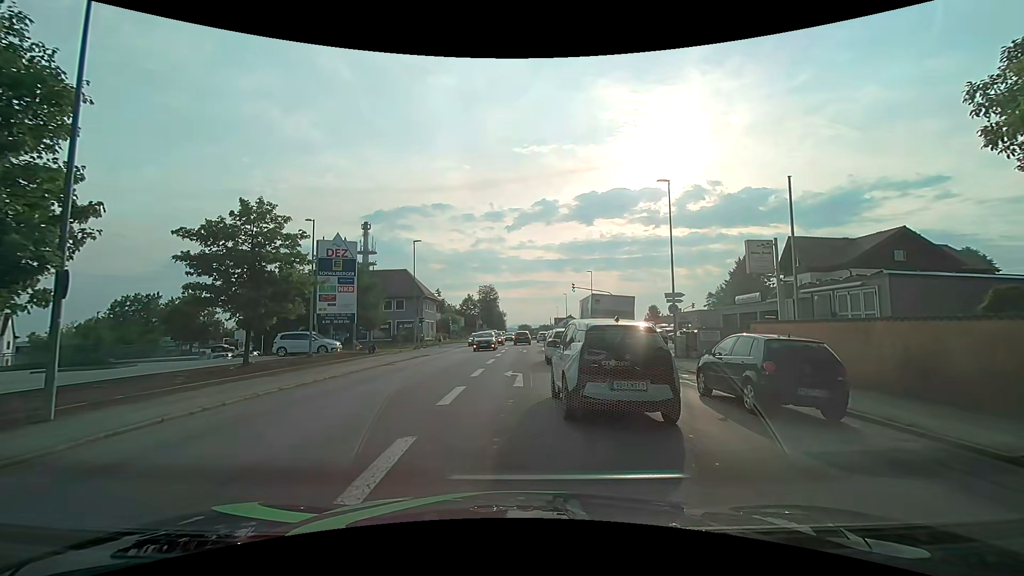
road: tertiary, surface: asphalt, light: Day
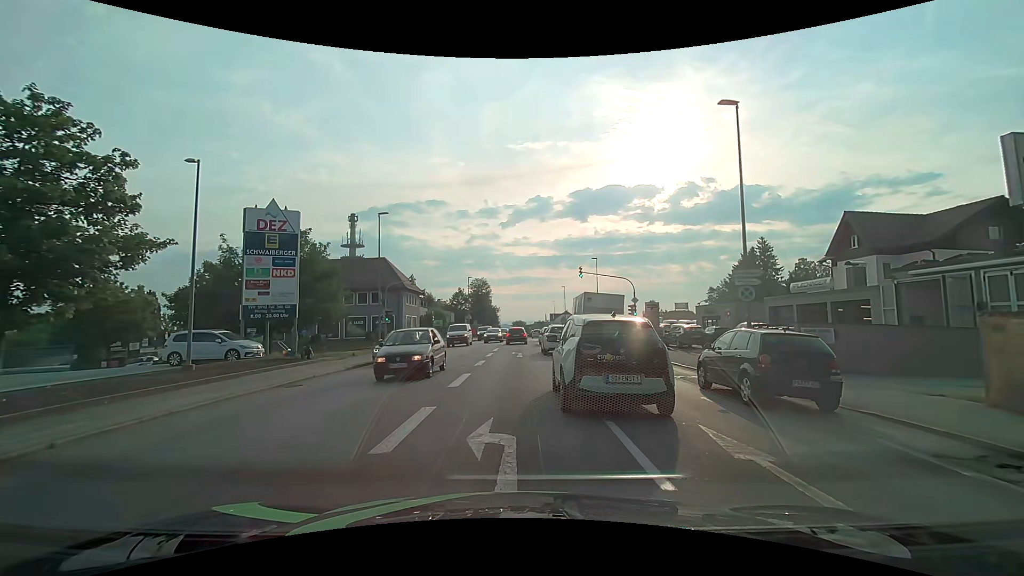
(0.0, +10.0) m; 0°
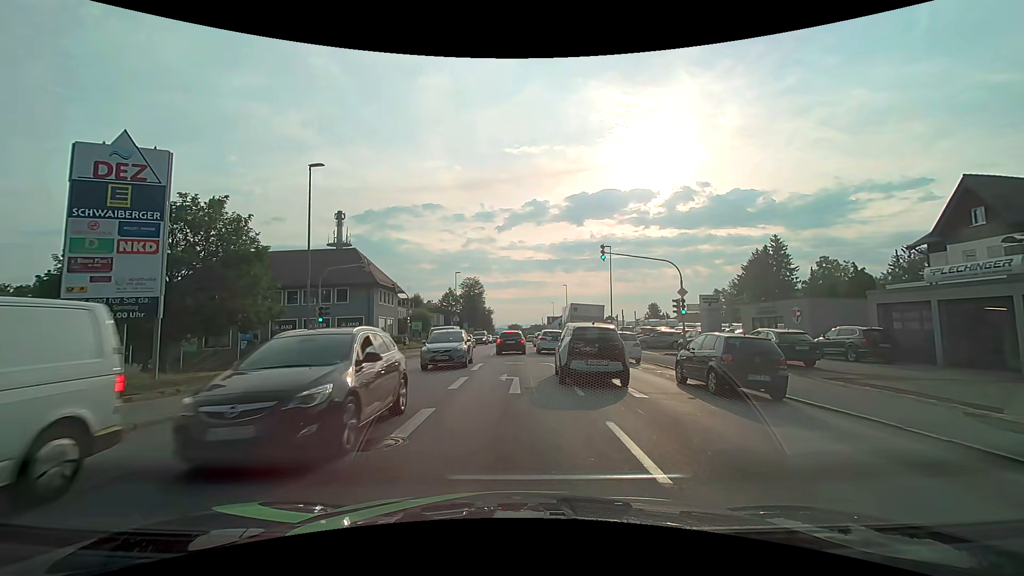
(0.0, +11.8) m; 0°
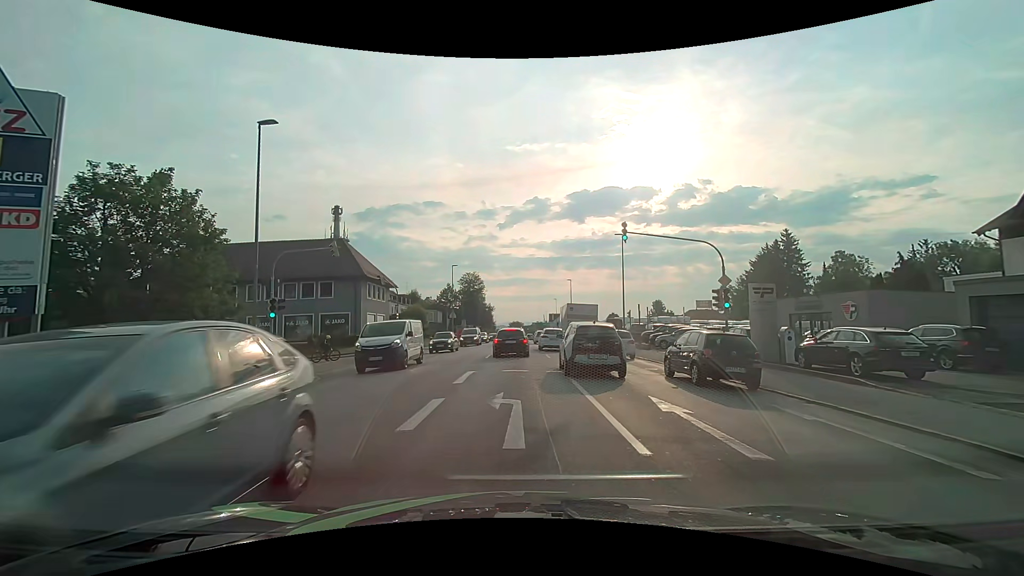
(0.0, +5.1) m; +1°
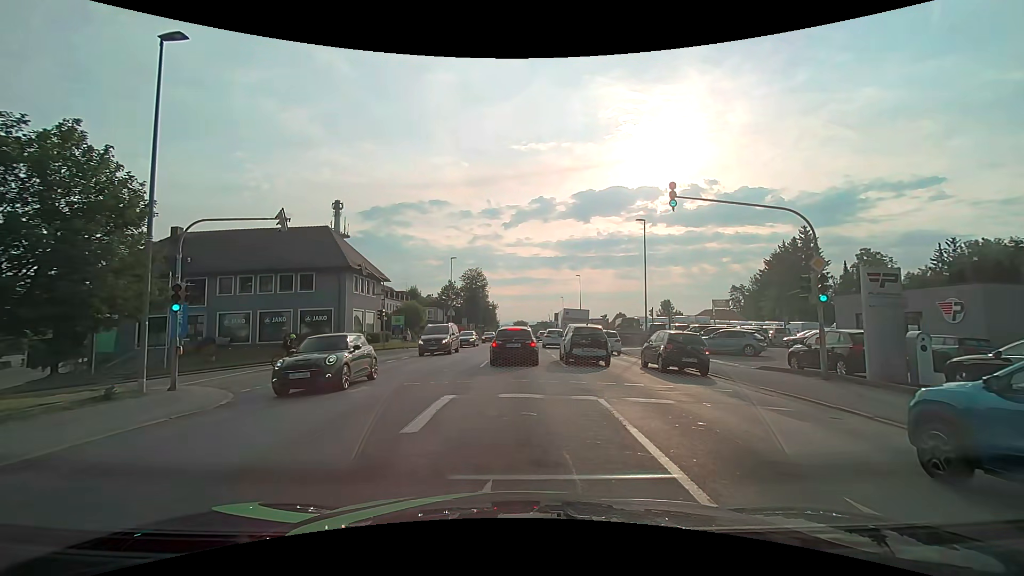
(-0.1, +6.0) m; 0°
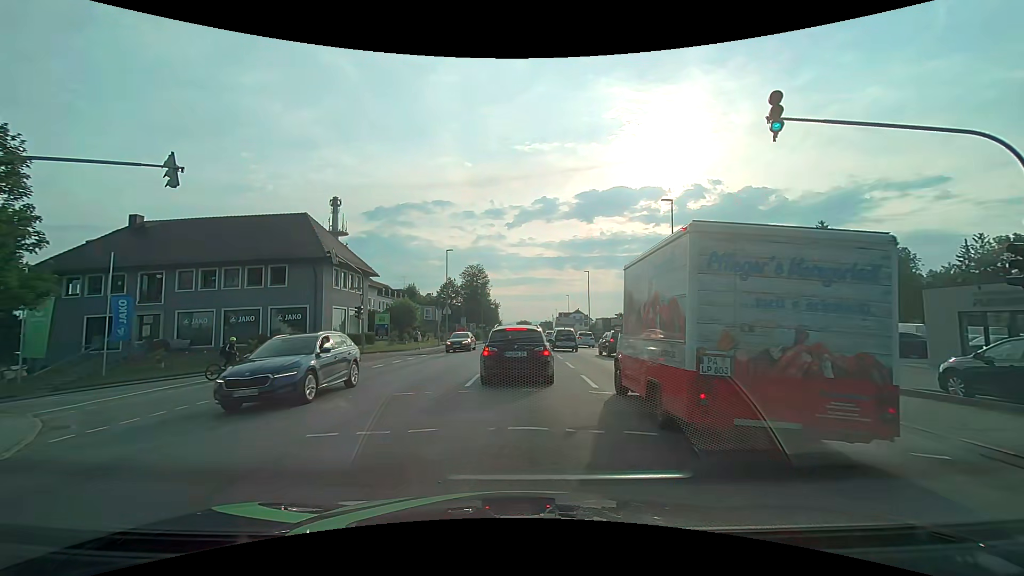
(-0.2, +6.0) m; -3°
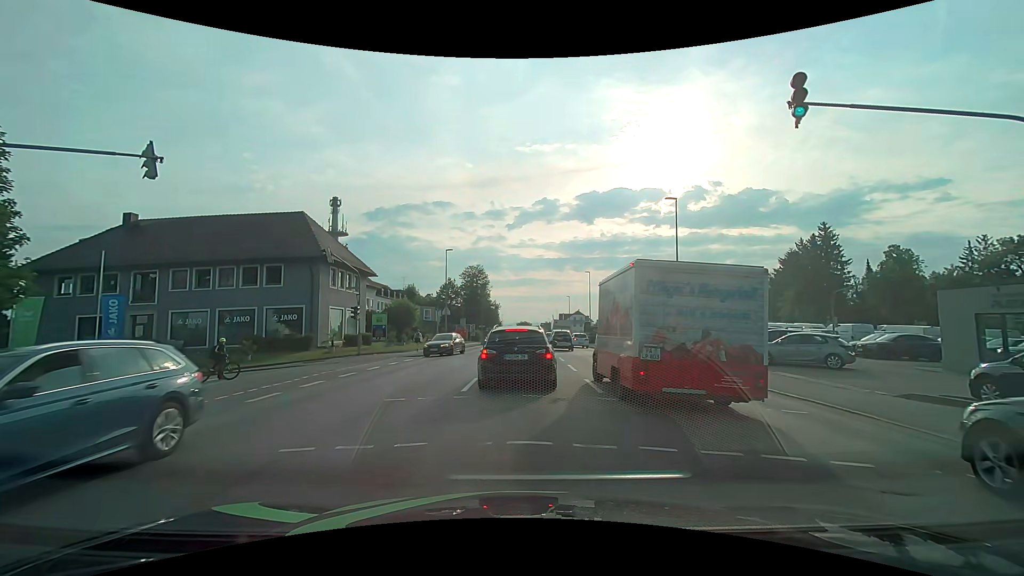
(0.0, +0.8) m; +1°
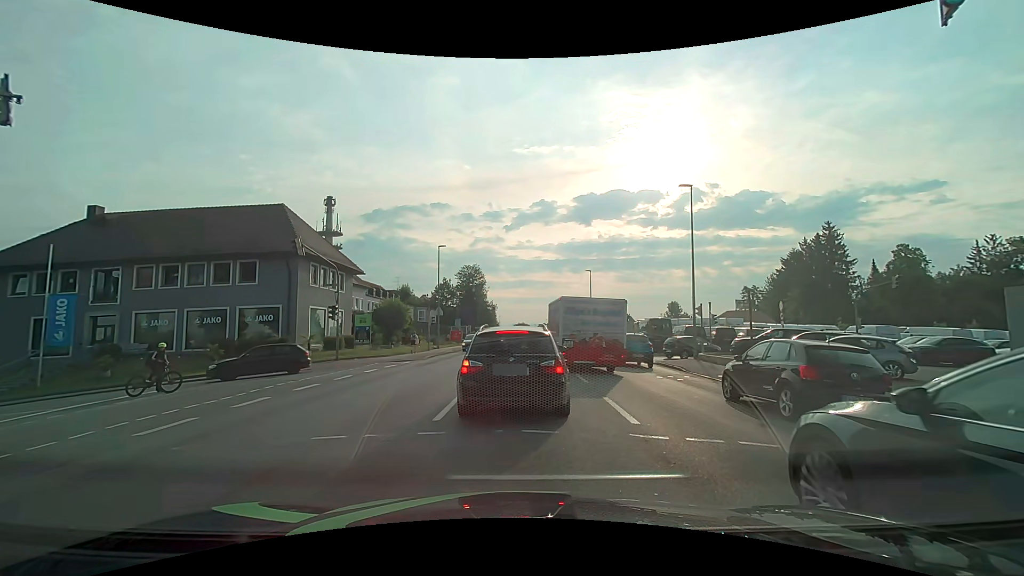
(0.0, +3.4) m; +1°
